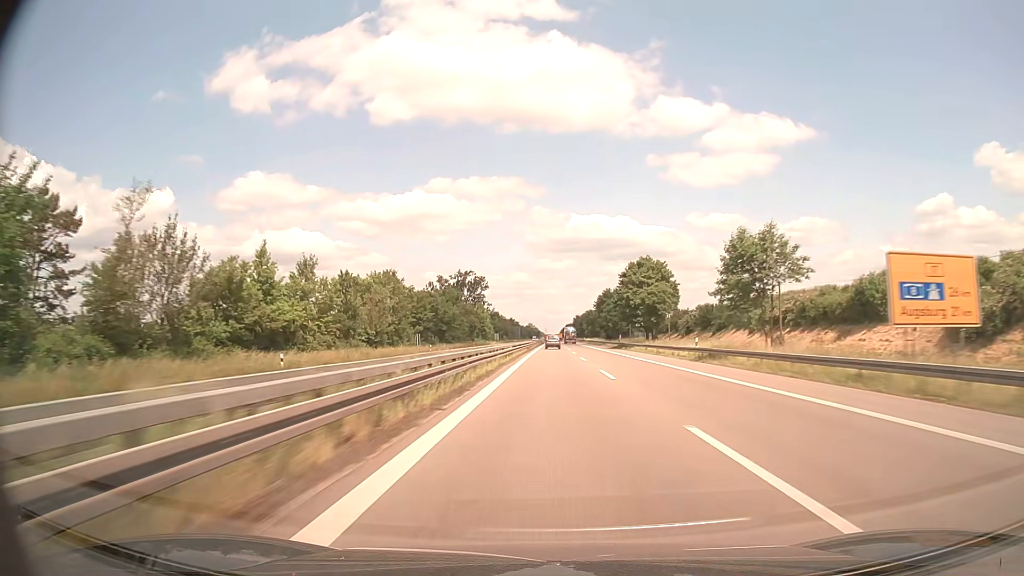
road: trunk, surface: asphalt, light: Day
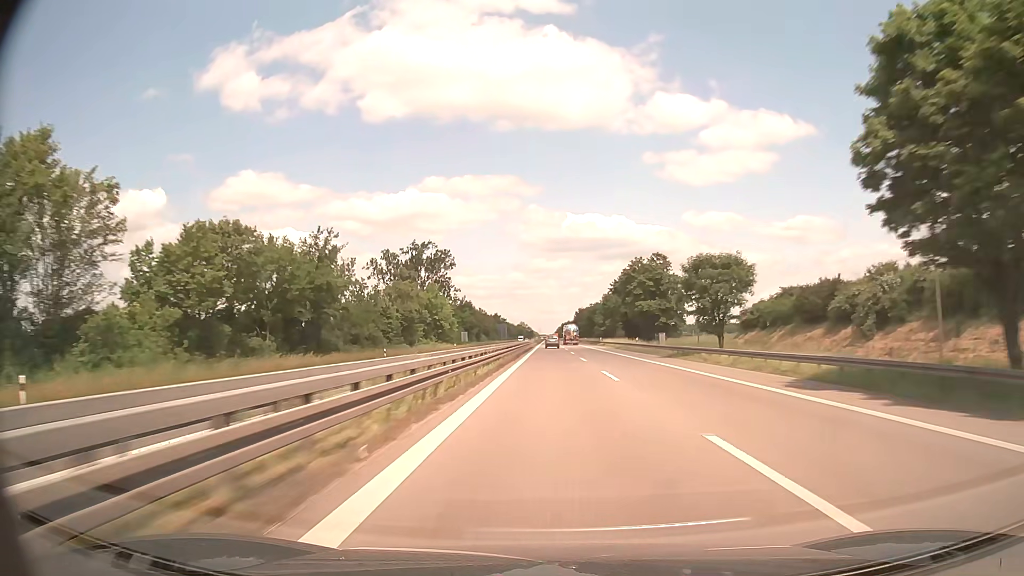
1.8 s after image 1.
(+0.3, +72.7) m; 0°
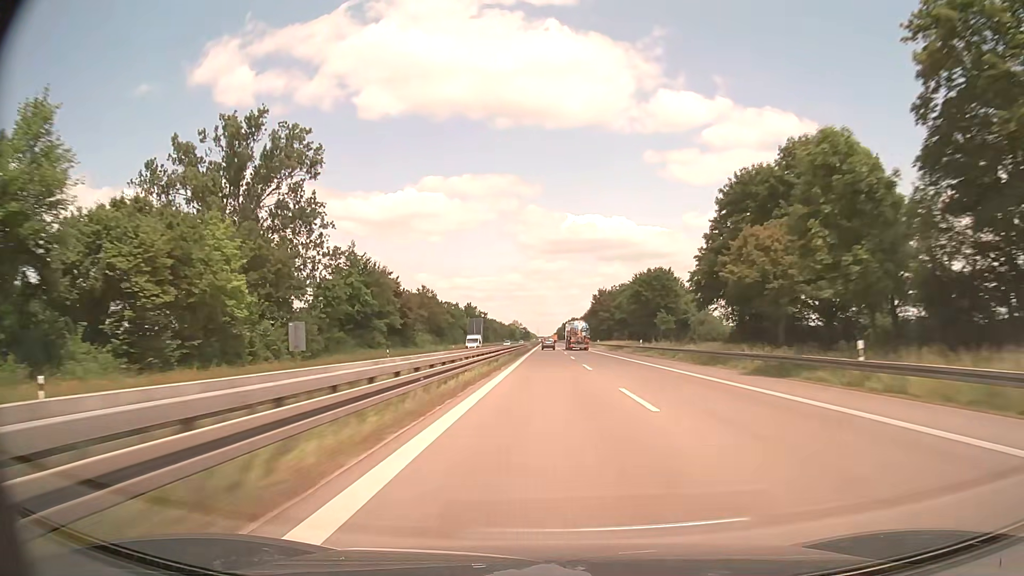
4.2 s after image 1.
(+0.3, +98.3) m; 0°
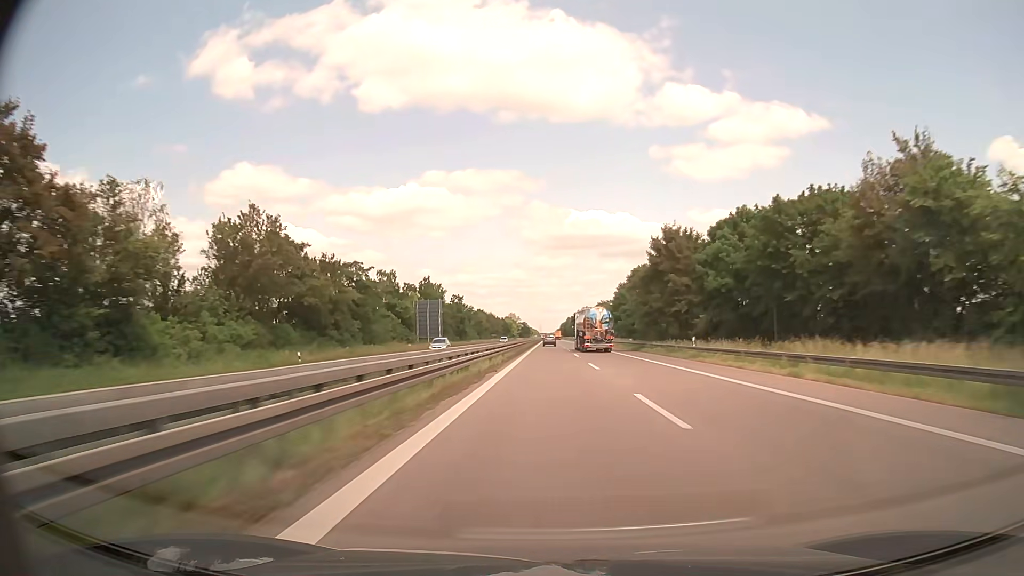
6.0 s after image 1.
(-0.1, +74.5) m; 0°
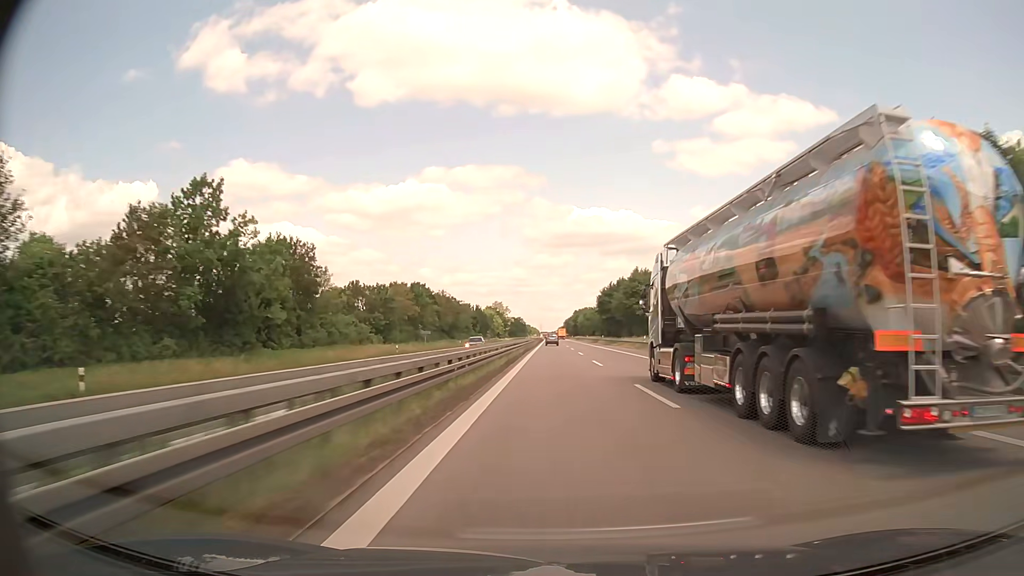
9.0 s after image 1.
(-0.3, +122.5) m; 0°
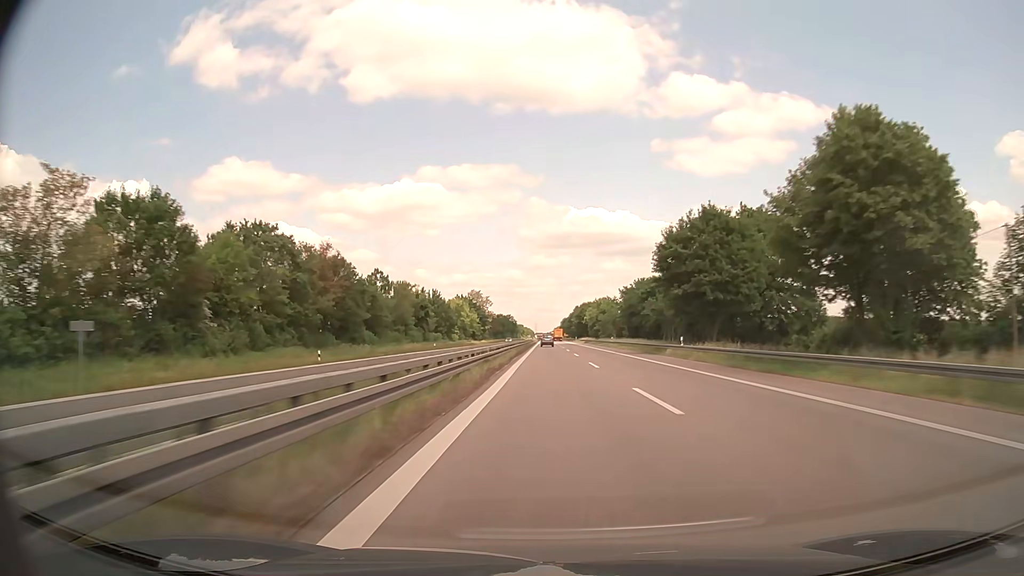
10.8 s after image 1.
(+0.1, +72.3) m; 0°
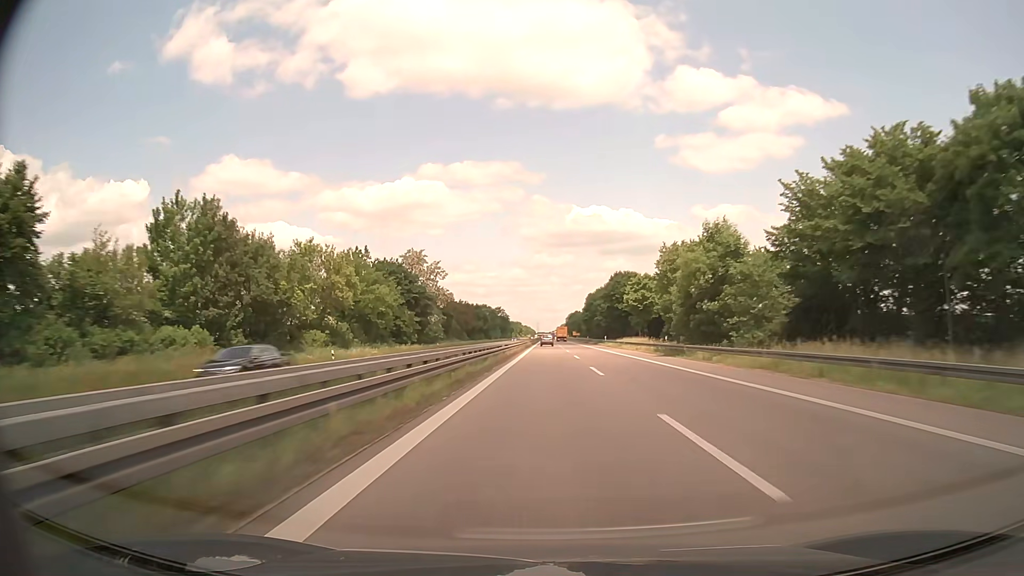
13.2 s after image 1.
(+0.2, +95.7) m; 0°
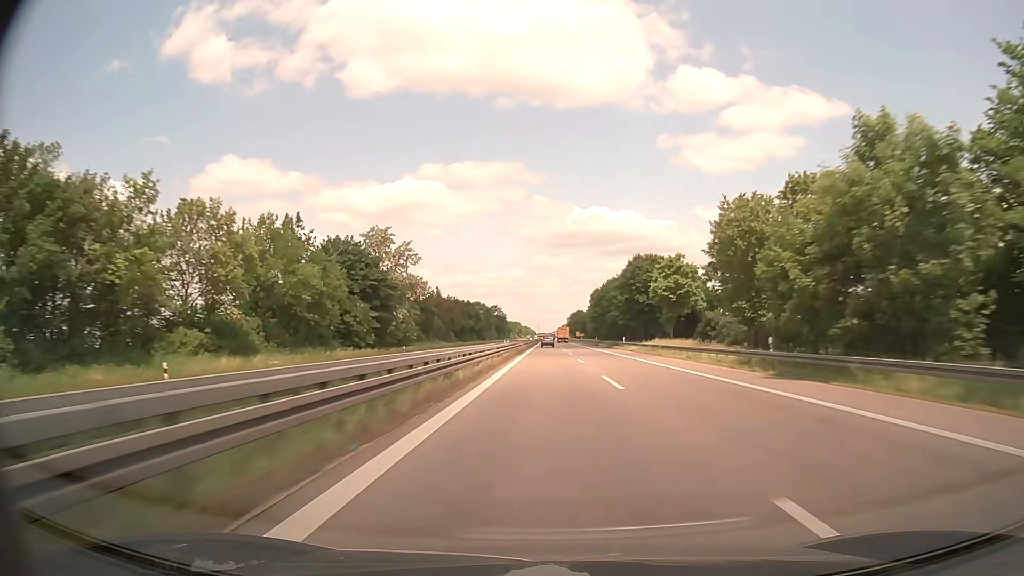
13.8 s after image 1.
(0.0, +23.9) m; 0°
(0, +10) (0, +20) (0, +30) (0, +40) (0, +50) (0, +60) (0, +70) (0, +80) (0, +90) (0, +100) m
